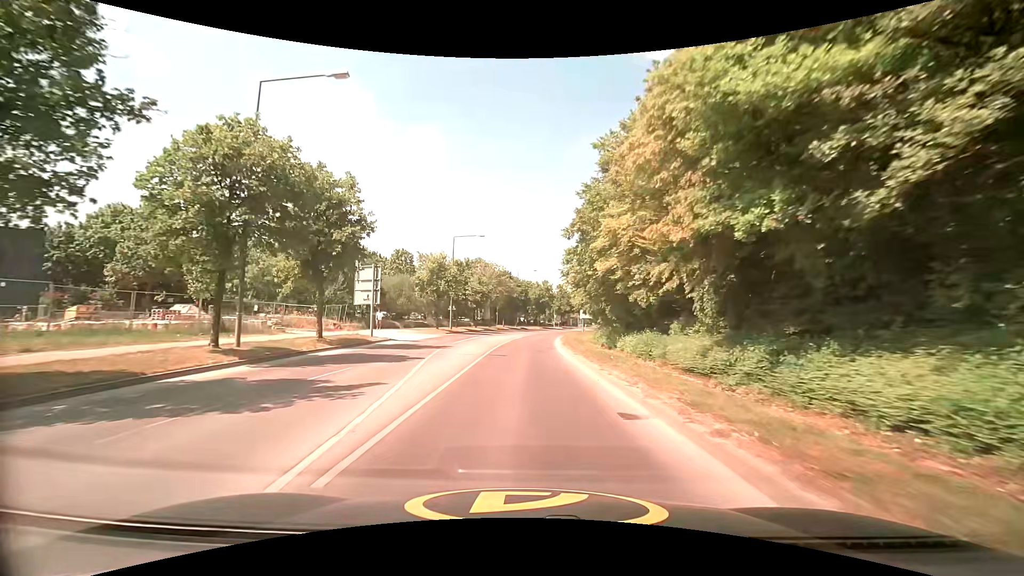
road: tertiary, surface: asphalt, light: Day
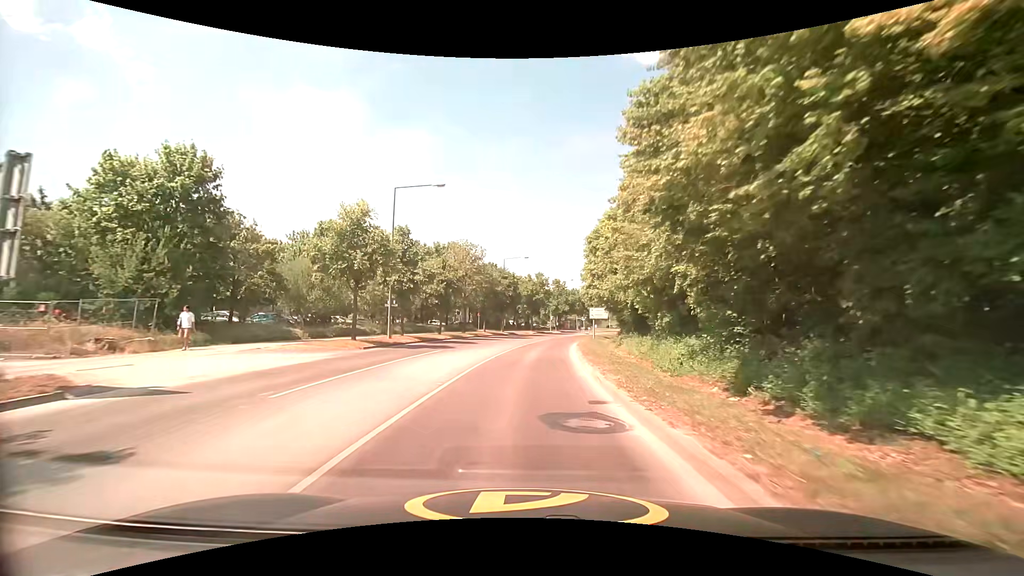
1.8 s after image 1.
(+0.2, +21.1) m; +1°
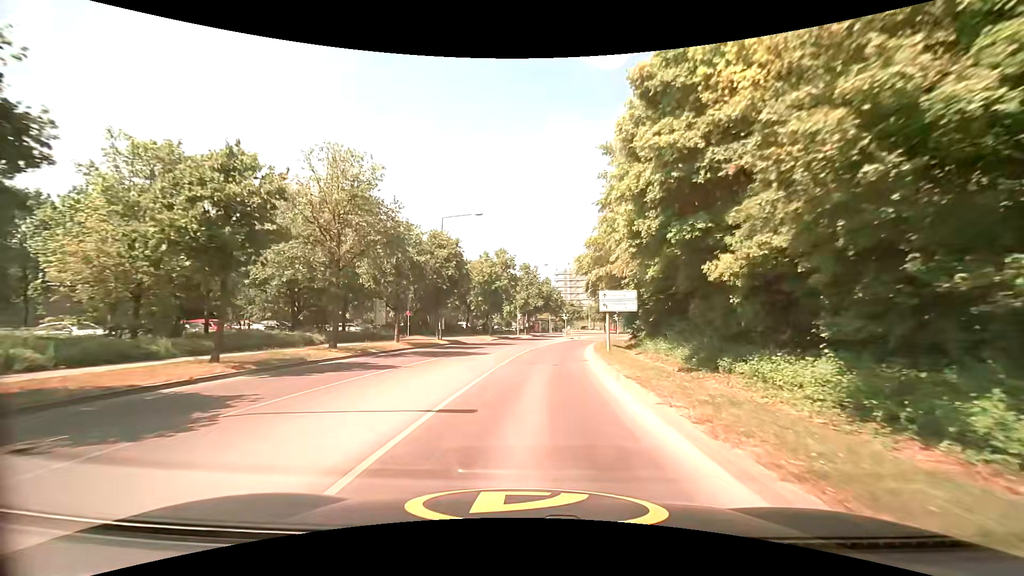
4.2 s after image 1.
(+0.8, +27.3) m; +4°
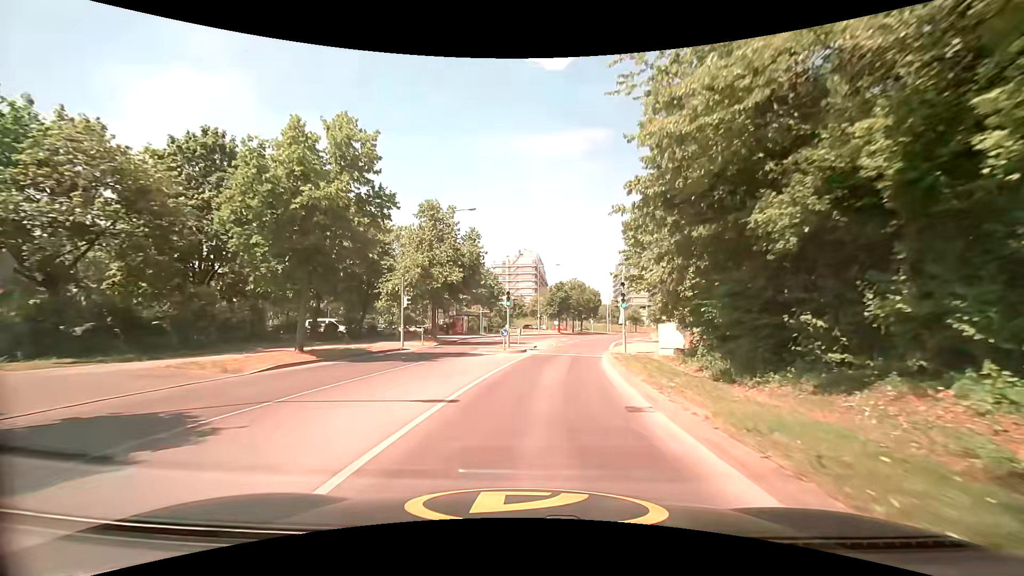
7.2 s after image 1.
(+2.3, +34.3) m; +6°
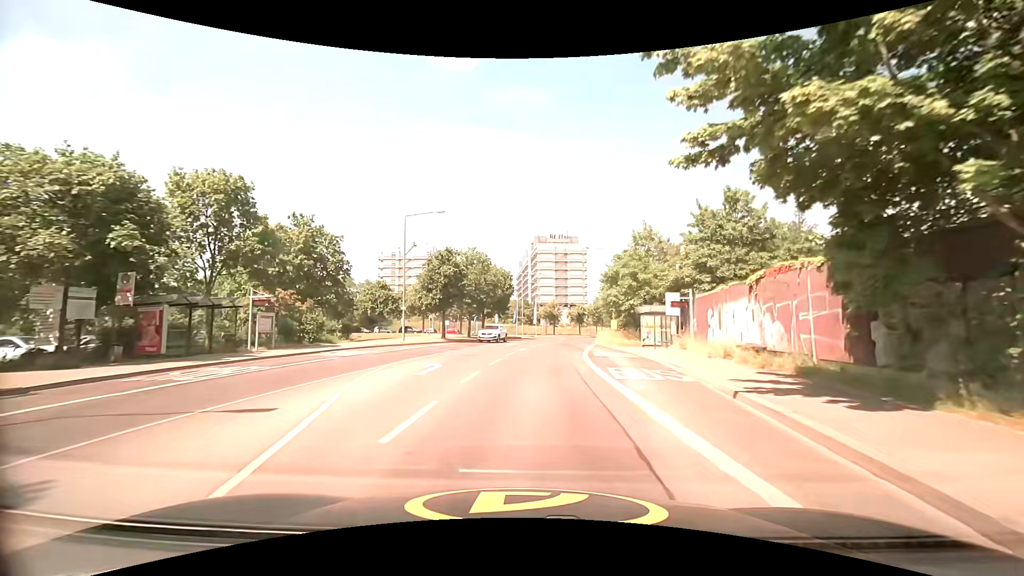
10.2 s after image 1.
(+4.0, +34.4) m; +13°
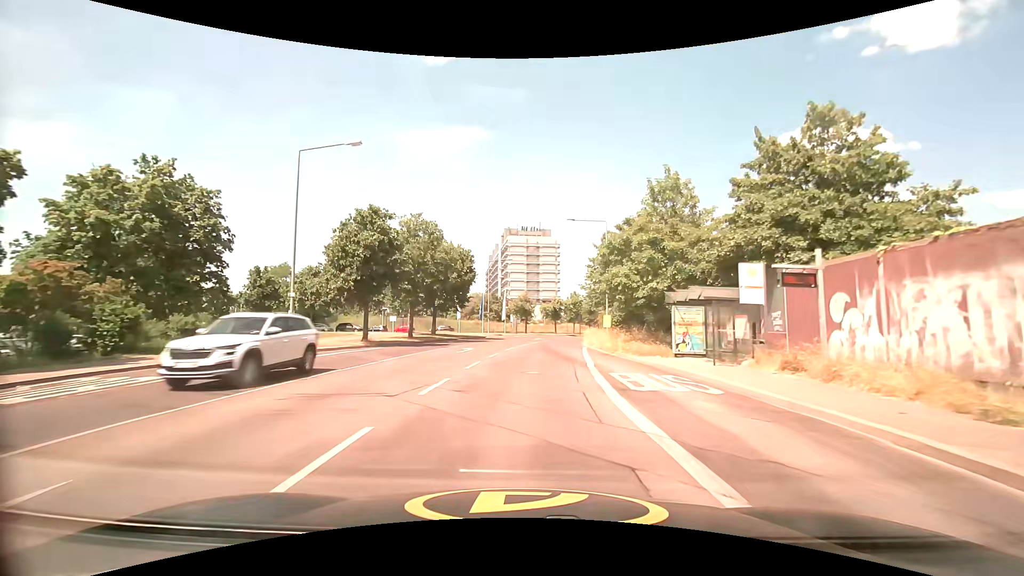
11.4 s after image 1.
(+0.3, +14.3) m; +3°
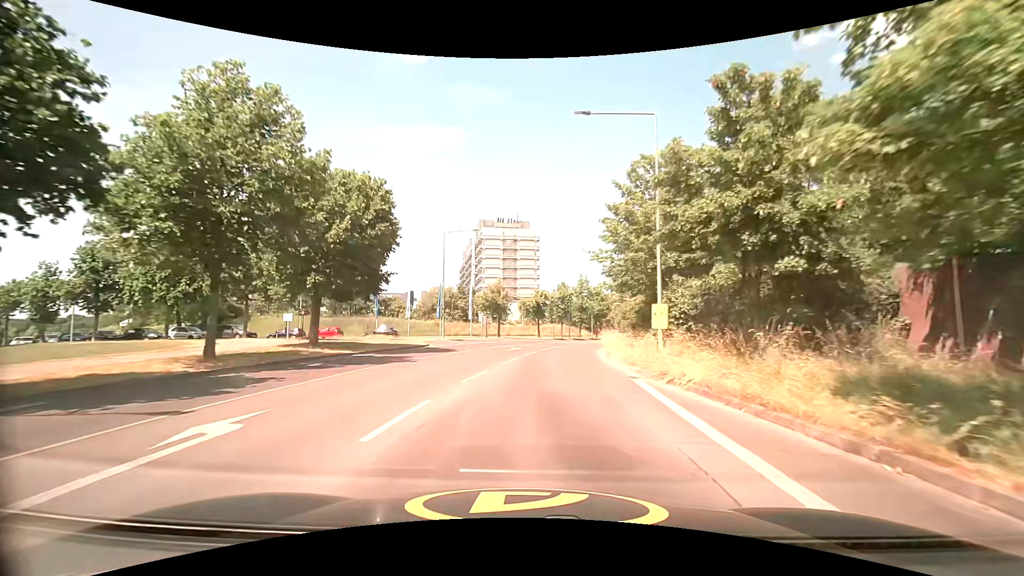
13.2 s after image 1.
(+0.4, +21.7) m; +2°
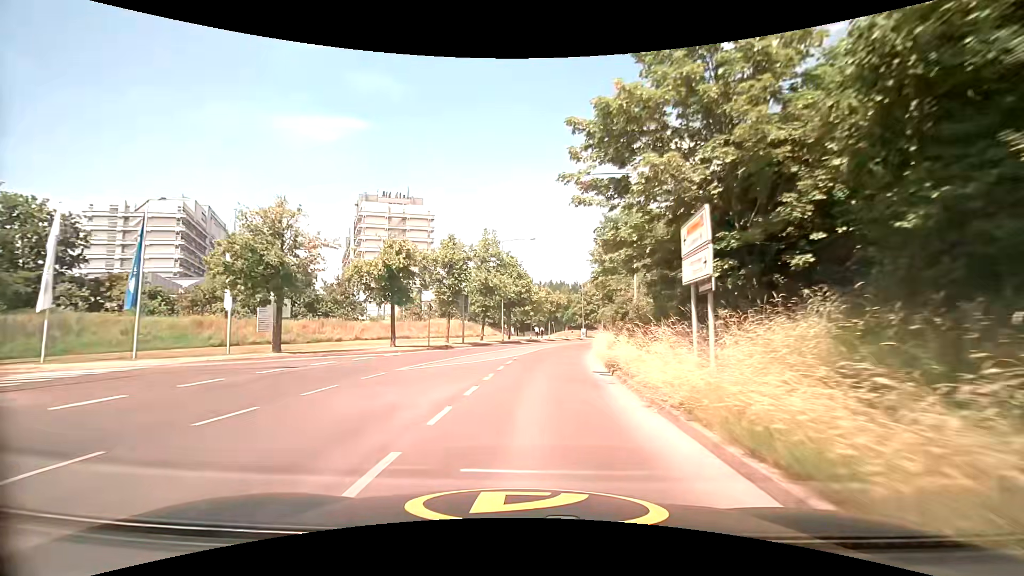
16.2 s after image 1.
(+3.1, +34.5) m; +11°
(0, +10) (+1, +20) (+2, +30) (+4, +40) (+6, +50) (+8, +59) (+11, +69) (+14, +78) (+18, +88) (+22, +97) m
